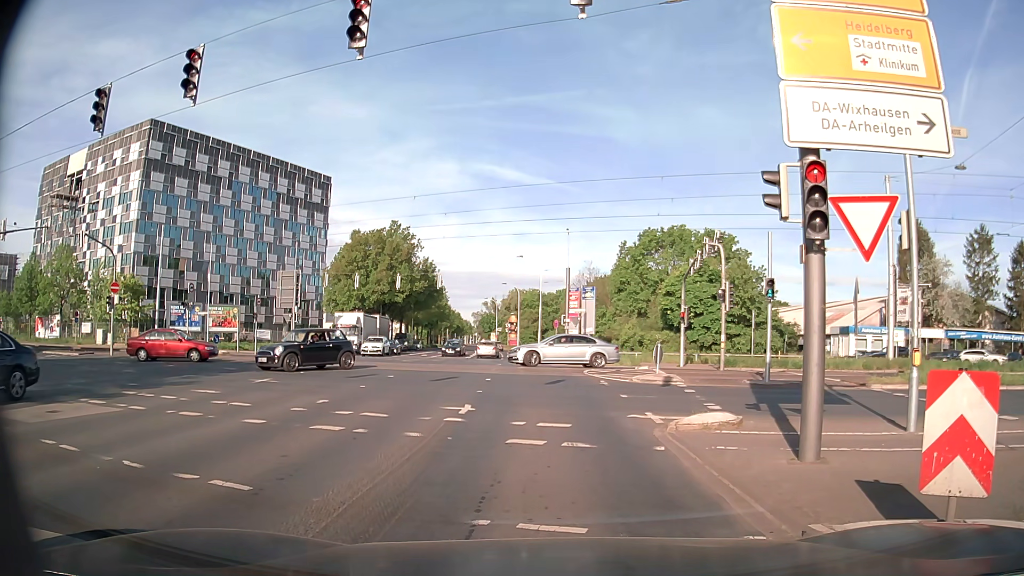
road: secondary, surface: asphalt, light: Day
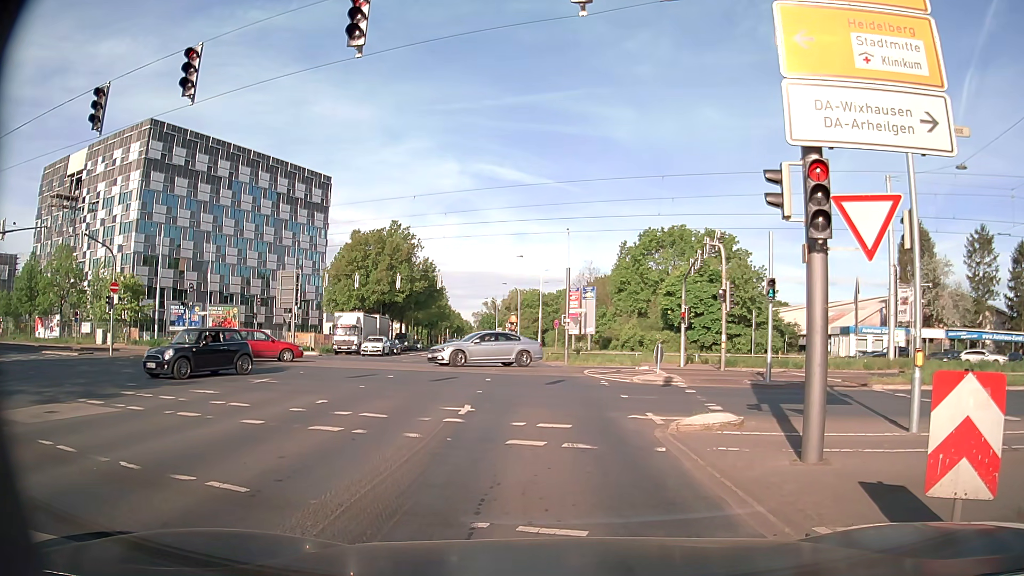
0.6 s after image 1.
(0.0, 0.0) m; 0°
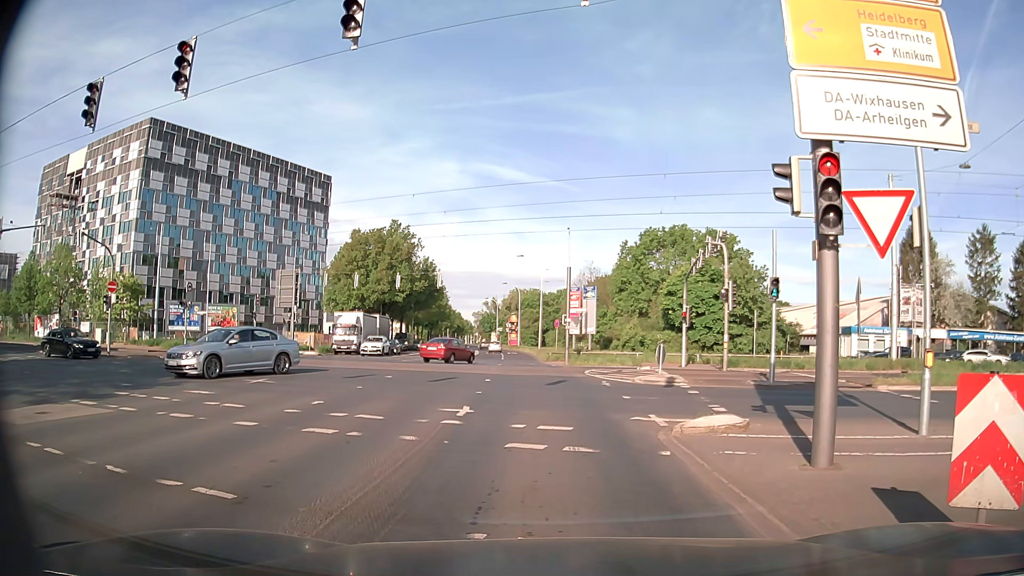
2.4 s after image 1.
(0.0, +0.3) m; 0°
(-1, +10) (-1, +20) (-3, +30) (-4, +40) (-5, +50) (-6, +60) (-8, +70) (-9, +79) (-11, +89) (-13, +99) m
